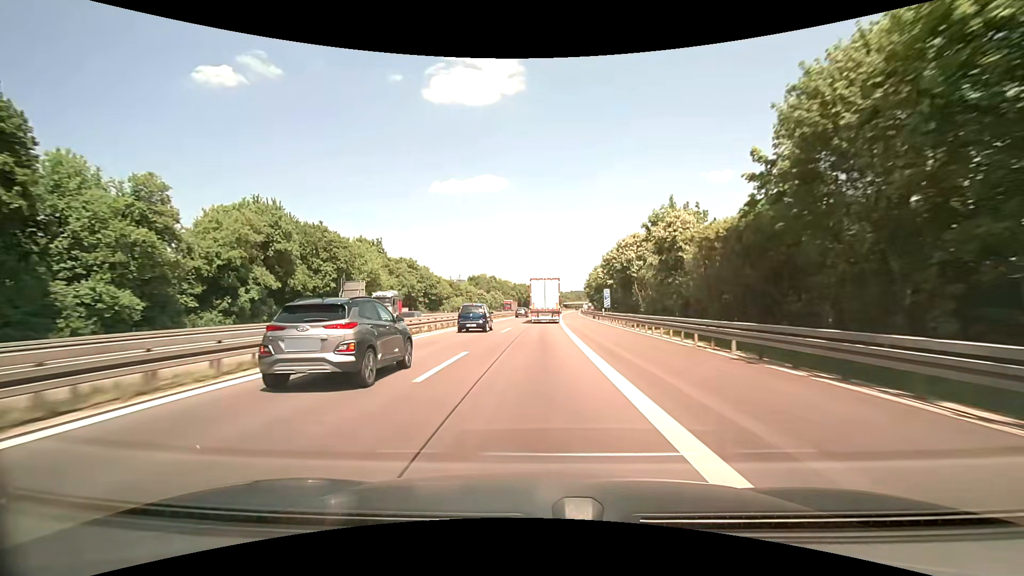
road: motorway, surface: asphalt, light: Day
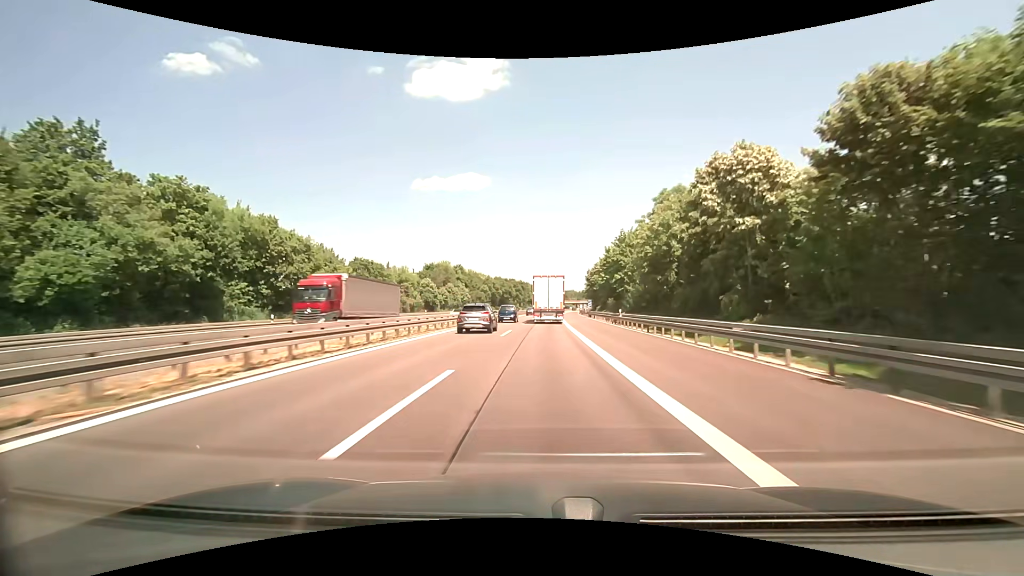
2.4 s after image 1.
(+0.8, +61.1) m; +2°
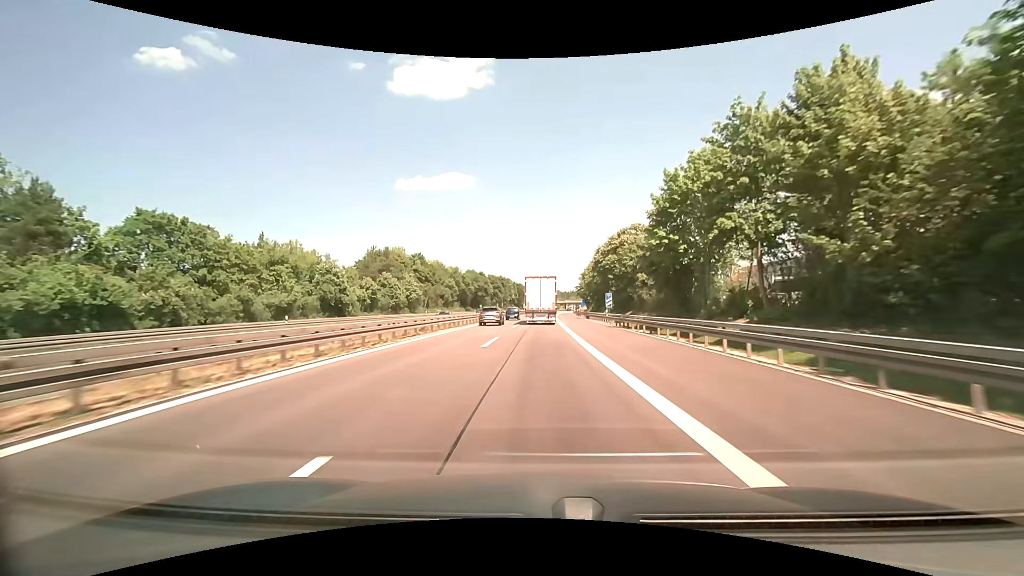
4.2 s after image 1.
(+0.6, +43.9) m; +2°
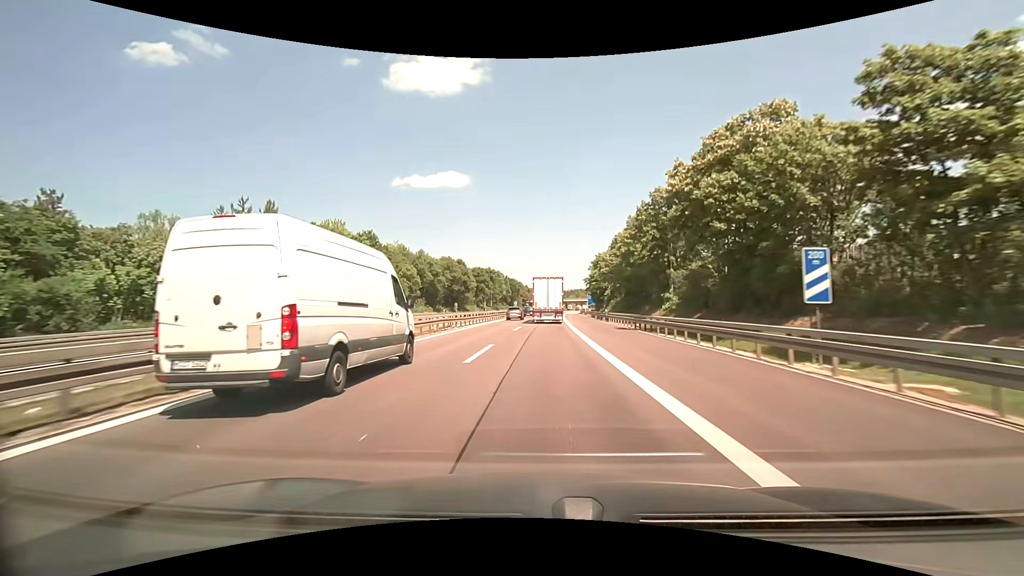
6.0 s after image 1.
(+0.2, +42.3) m; 0°
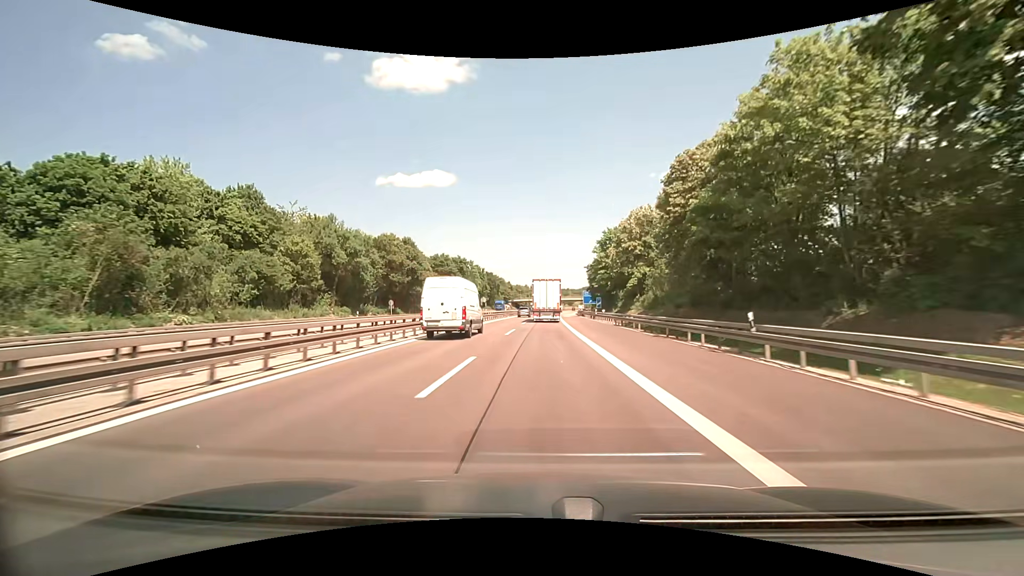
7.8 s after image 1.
(+0.6, +40.6) m; +1°
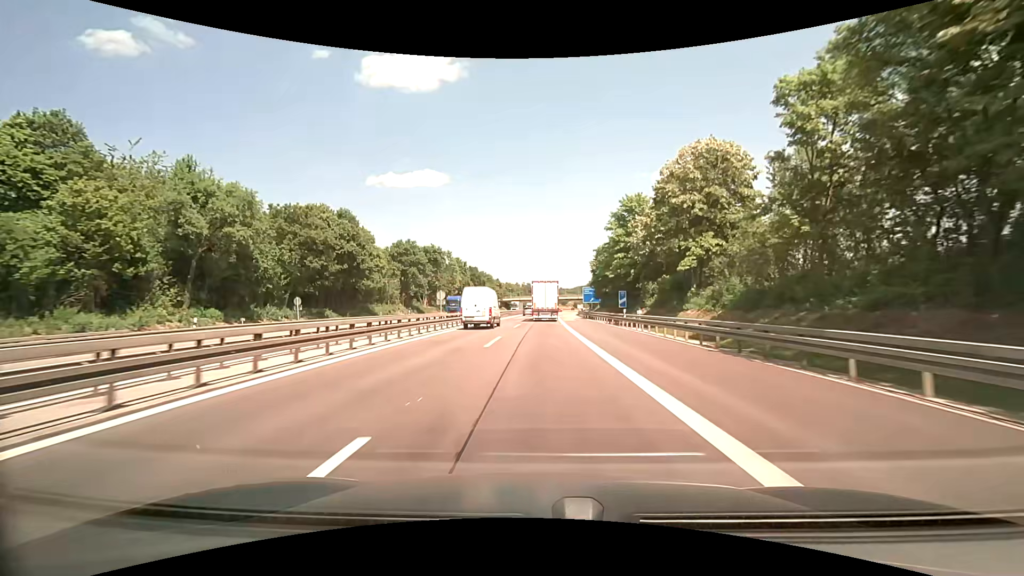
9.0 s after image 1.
(+0.3, +26.2) m; +1°
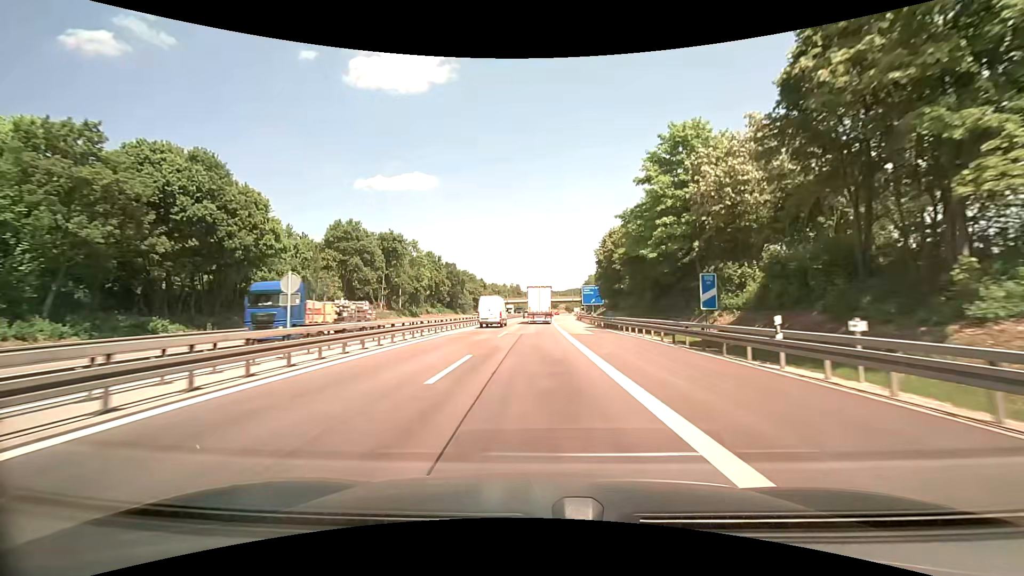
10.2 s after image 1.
(+0.2, +25.8) m; +1°
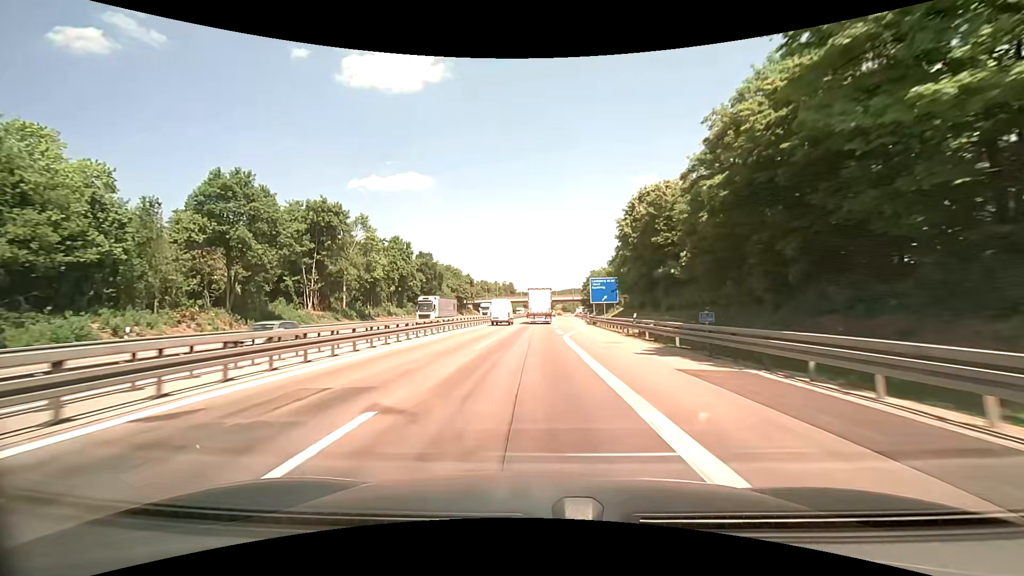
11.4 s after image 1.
(+0.2, +26.7) m; +1°
(0, +10) (0, +20) (0, +30) (0, +40) (+1, +50) (+1, +60) (+1, +70) (+2, +80) (+2, +90) (+3, +100) m
